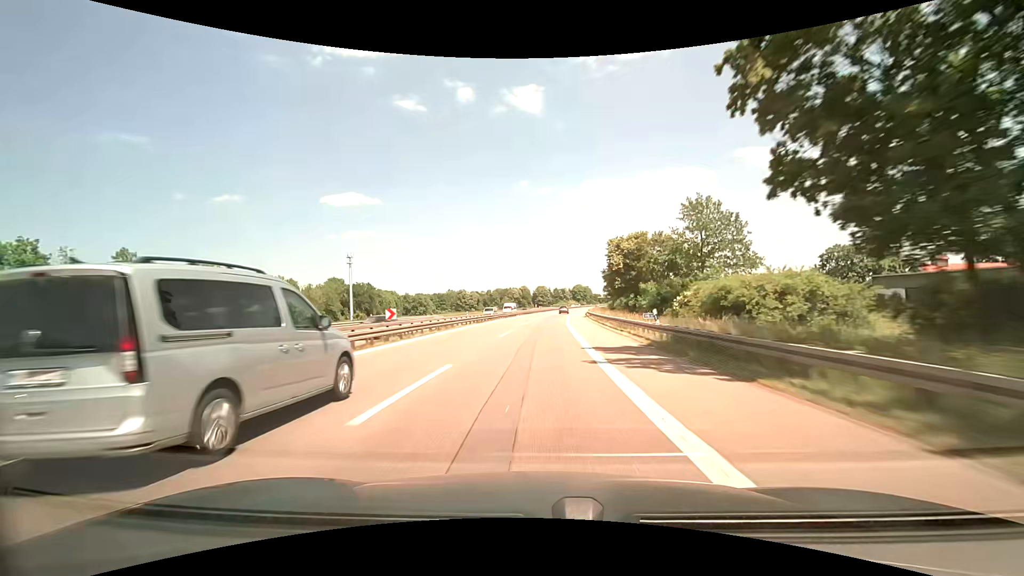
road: motorway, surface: asphalt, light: Day
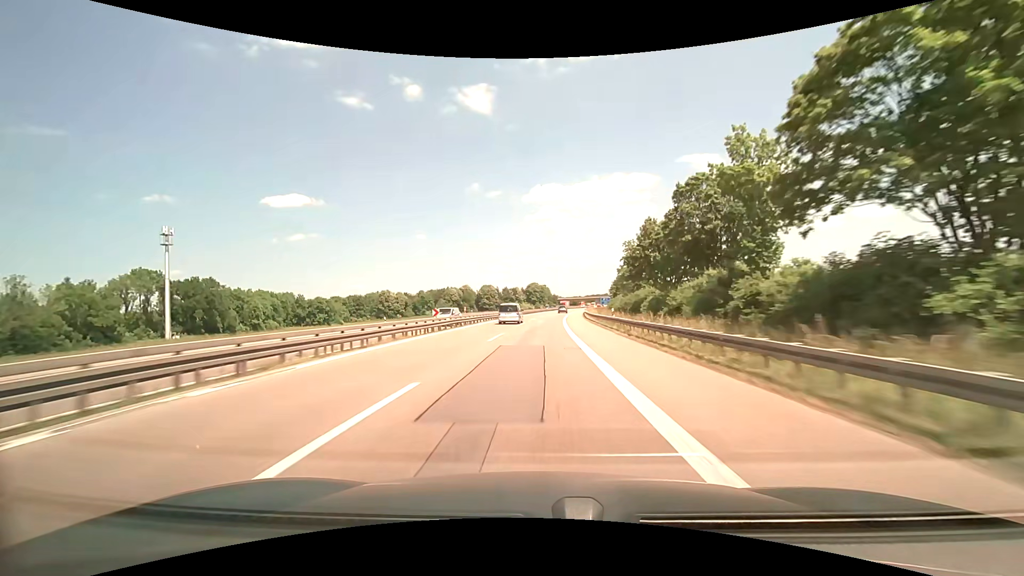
(+4.1, +92.3) m; +5°
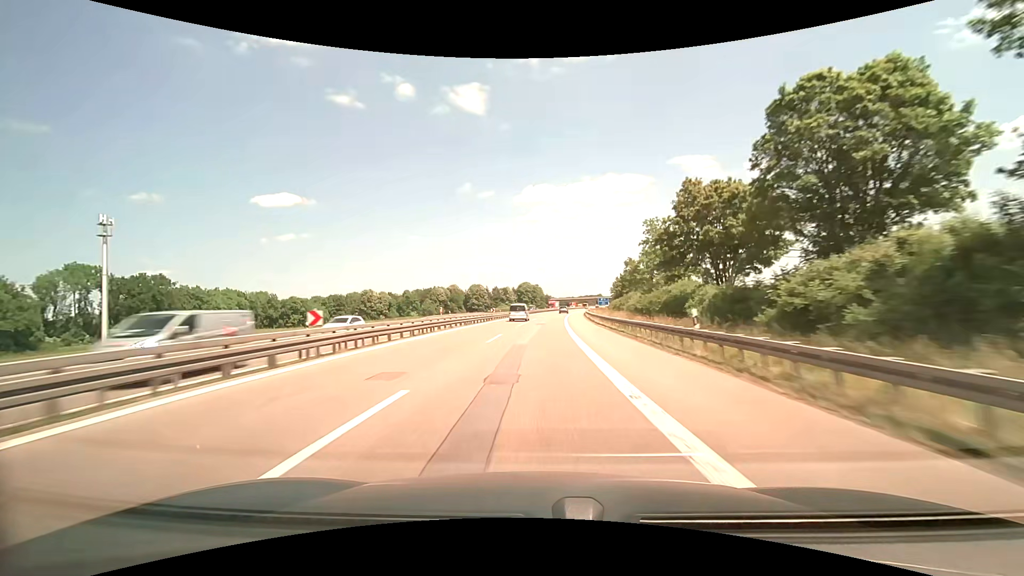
(+0.2, +18.6) m; +1°
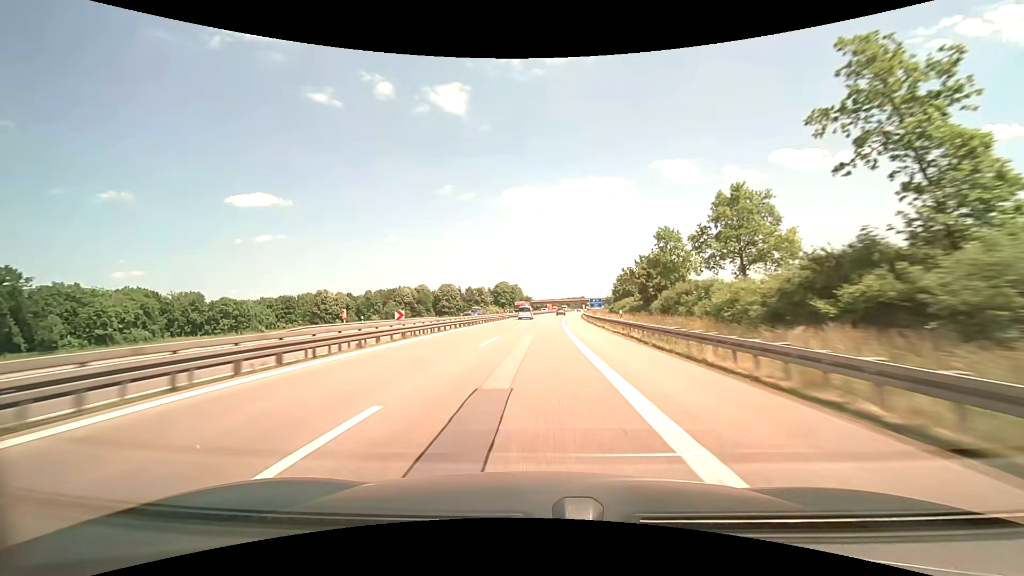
(+0.3, +37.2) m; +2°
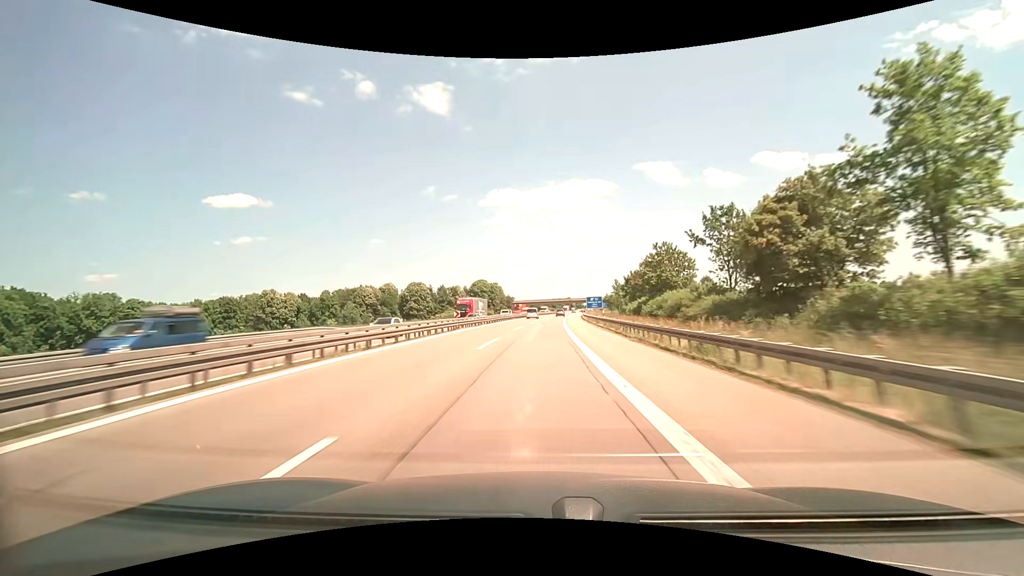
(+1.1, +37.3) m; +3°
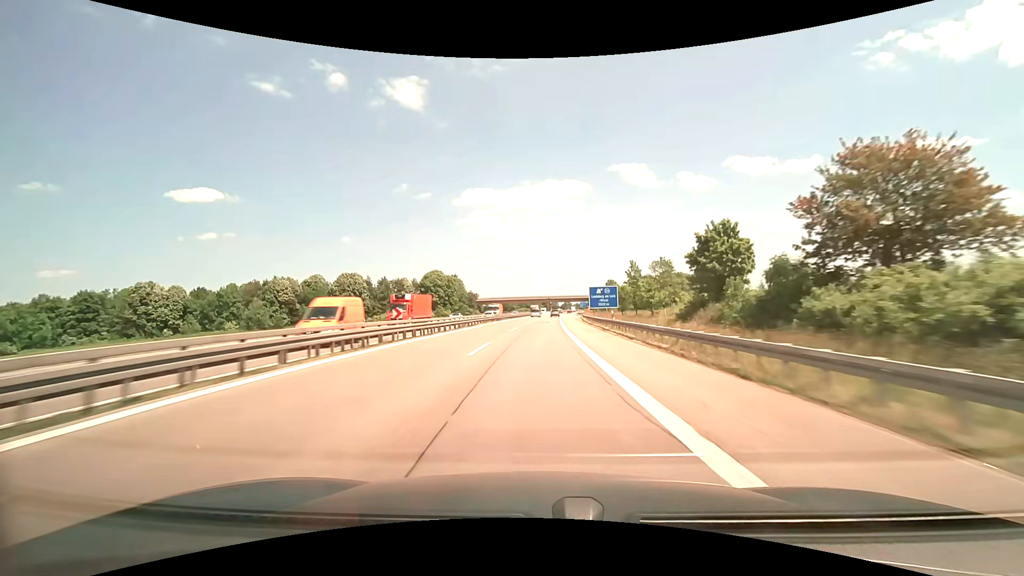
(+1.0, +56.3) m; +2°
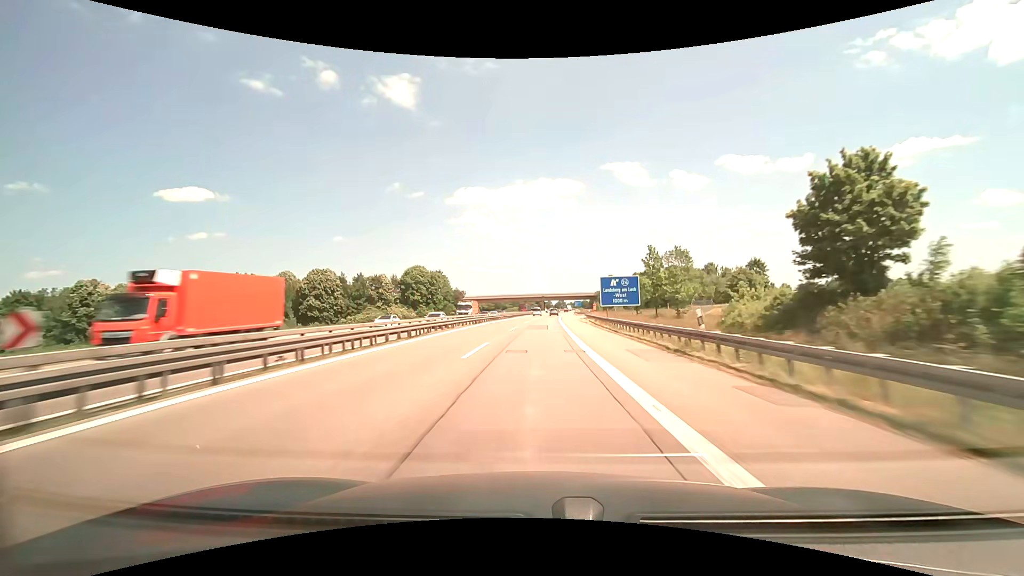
(+0.1, +18.9) m; +1°
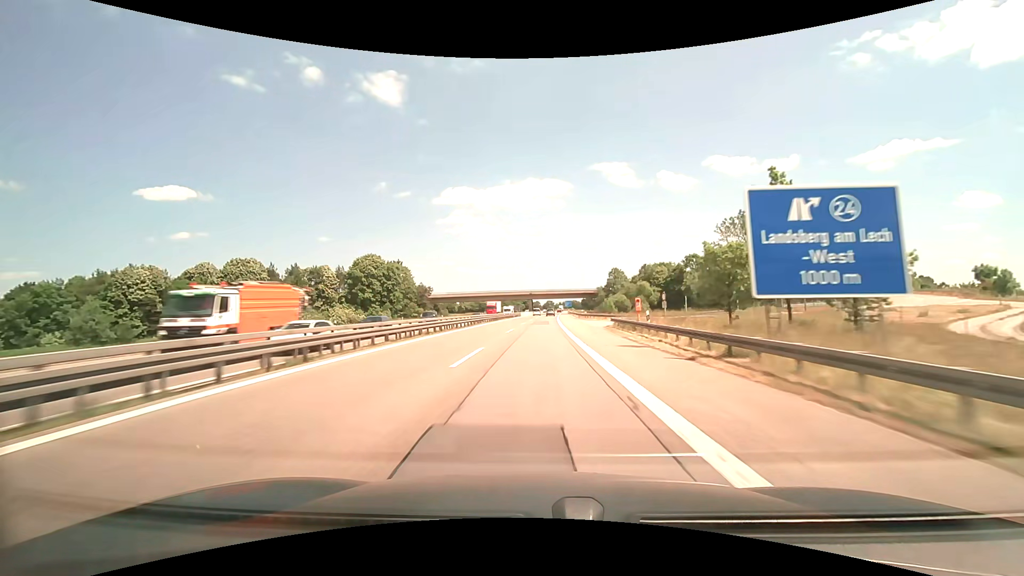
(+0.5, +37.9) m; +1°
(0, +10) (0, +20) (0, +30) (+1, +40) (+1, +50) (+1, +60) (+2, +70) (+2, +80) (+3, +90) (+4, +100) m
